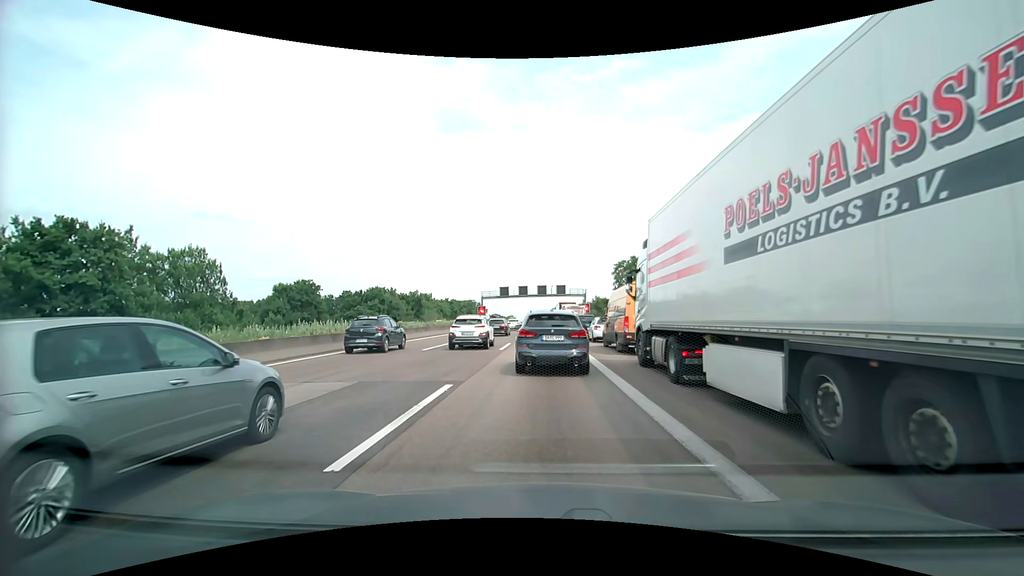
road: motorway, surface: asphalt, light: Day
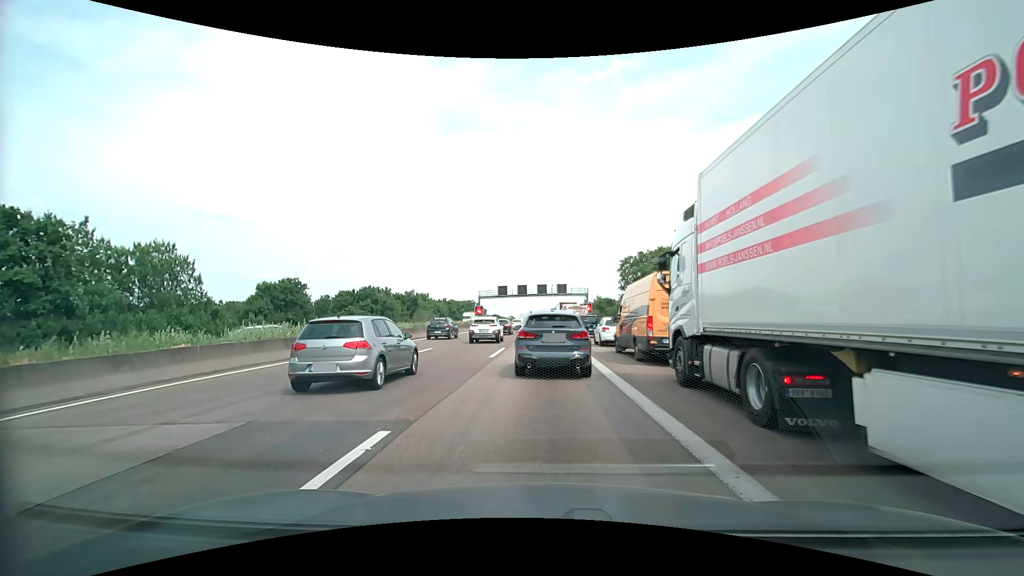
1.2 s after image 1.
(+0.1, +4.2) m; +1°
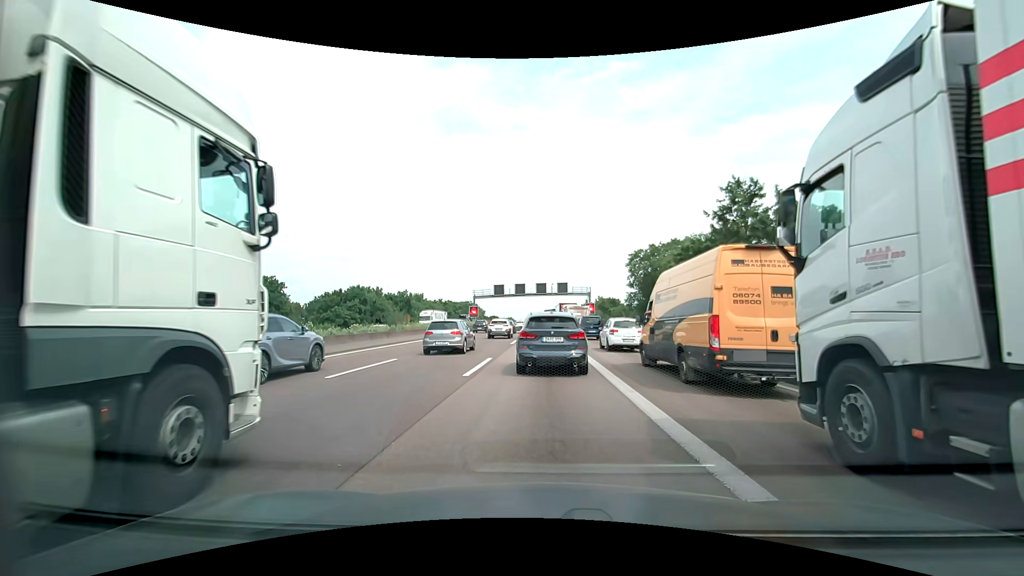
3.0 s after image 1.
(0.0, +5.8) m; 0°
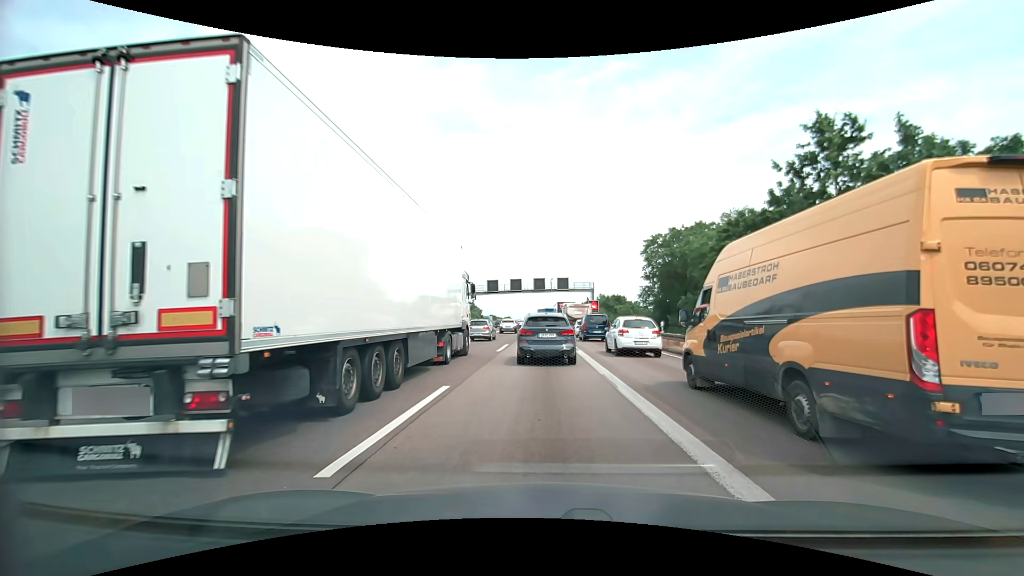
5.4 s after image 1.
(0.0, +8.1) m; 0°
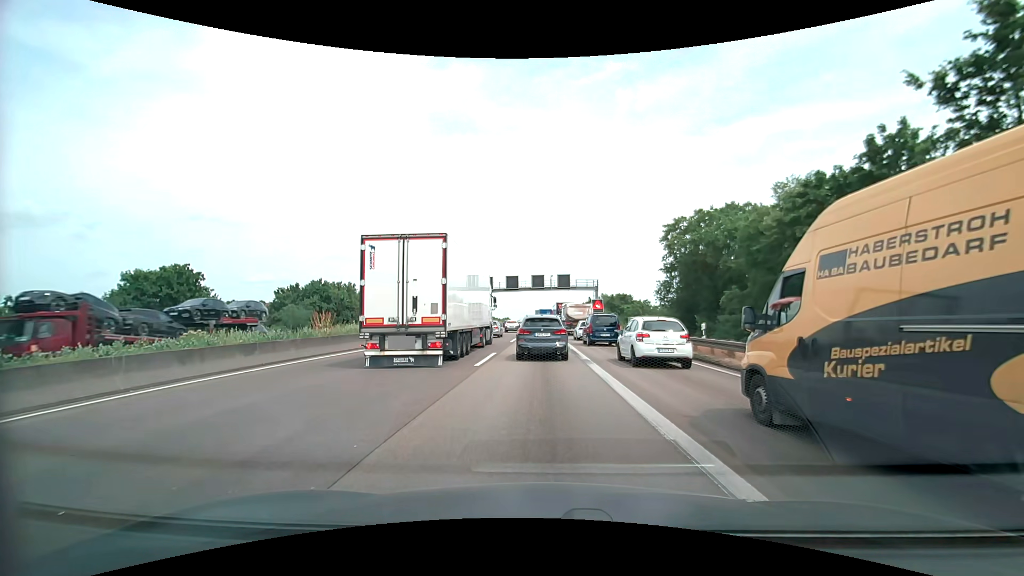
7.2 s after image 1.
(0.0, +6.9) m; +1°
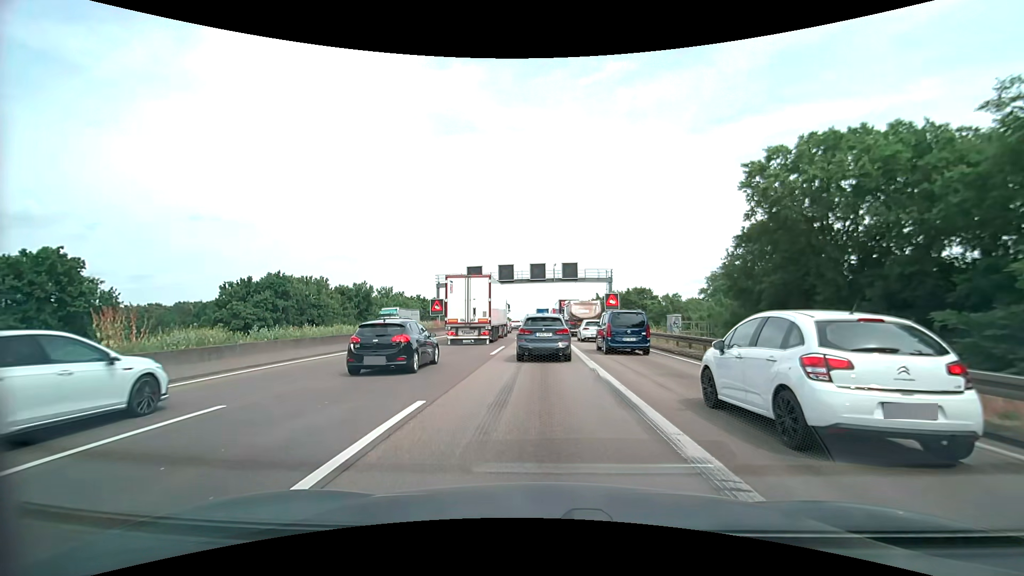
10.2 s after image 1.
(-0.2, +13.2) m; -1°
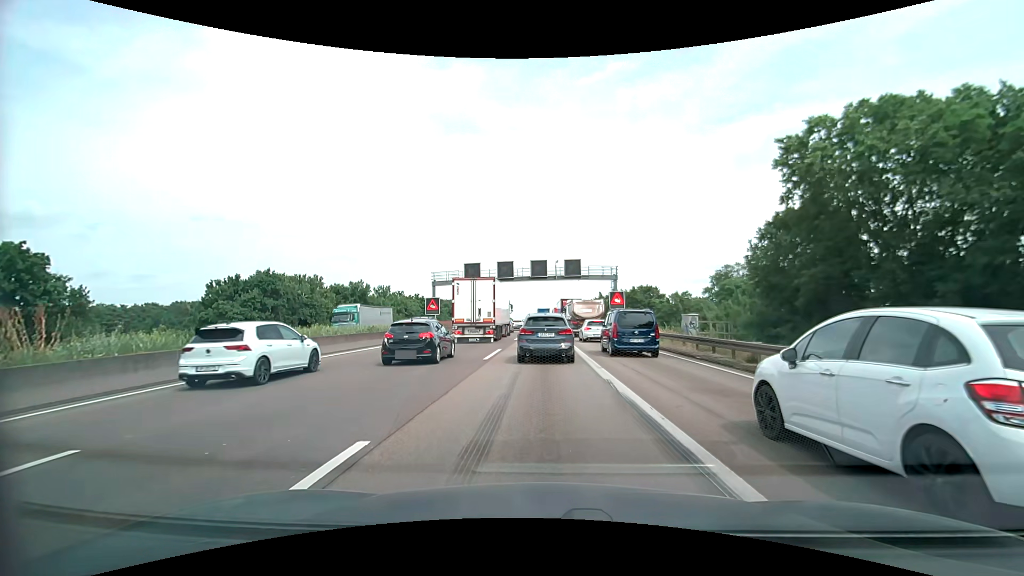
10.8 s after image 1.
(0.0, +2.8) m; -1°
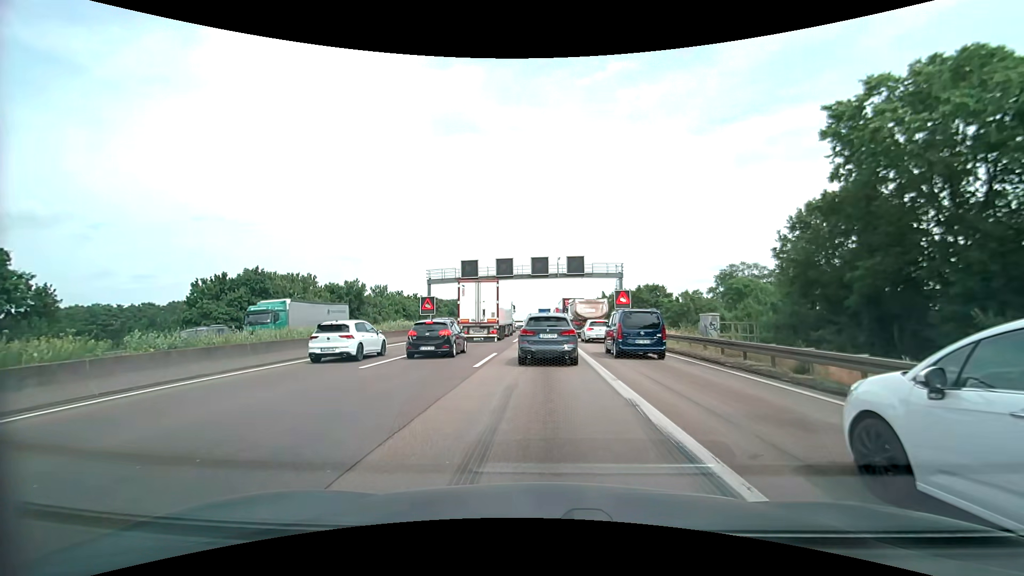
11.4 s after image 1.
(0.0, +2.8) m; 0°
(0, +10) (0, +20) (0, +30) (0, +40) (0, +50) (0, +60) (0, +70) (+1, +80) (+1, +90) (+1, +100) m
